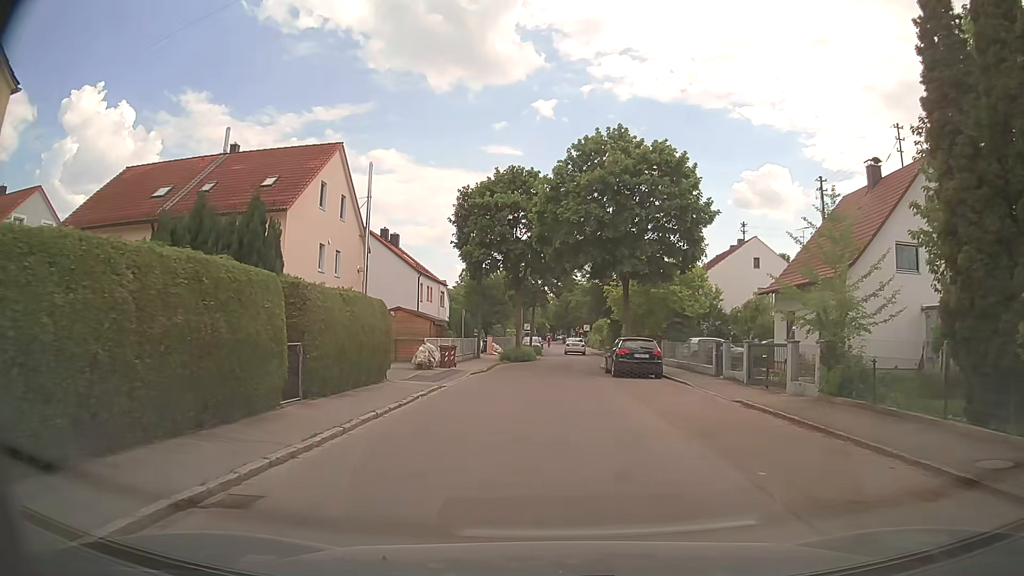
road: residential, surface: asphalt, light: Day
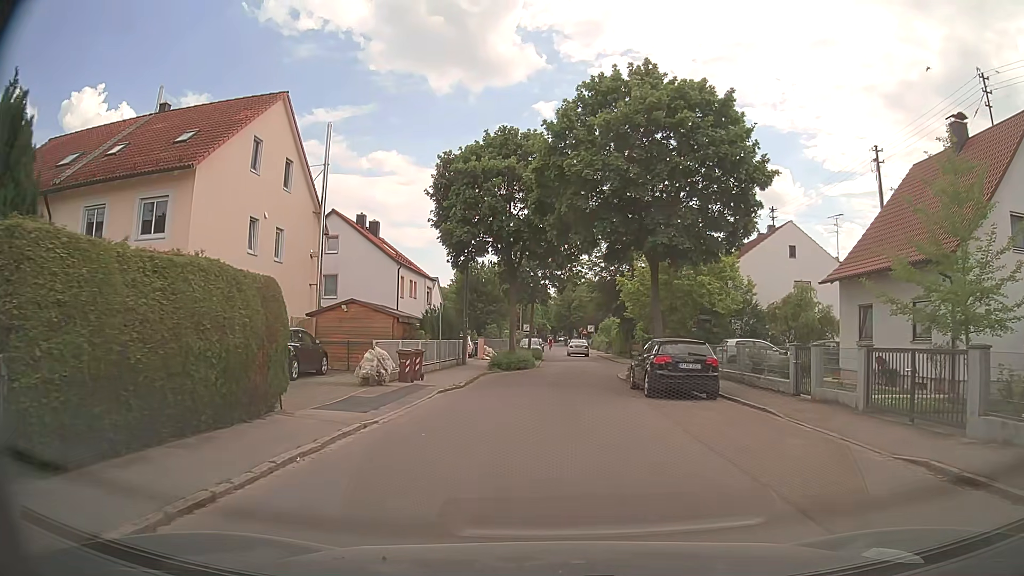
(+0.1, +7.7) m; +1°
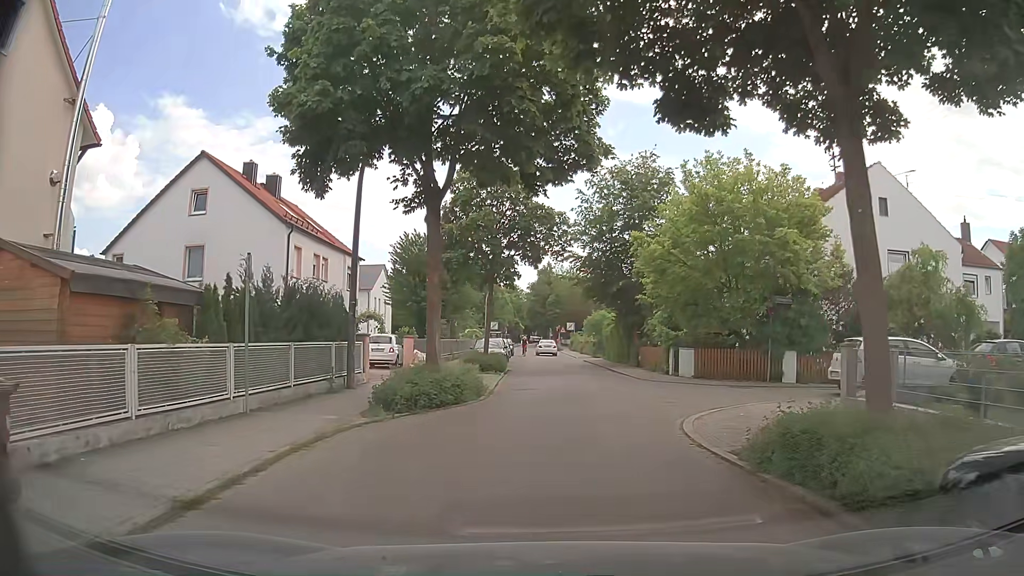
(0.0, +15.9) m; +2°
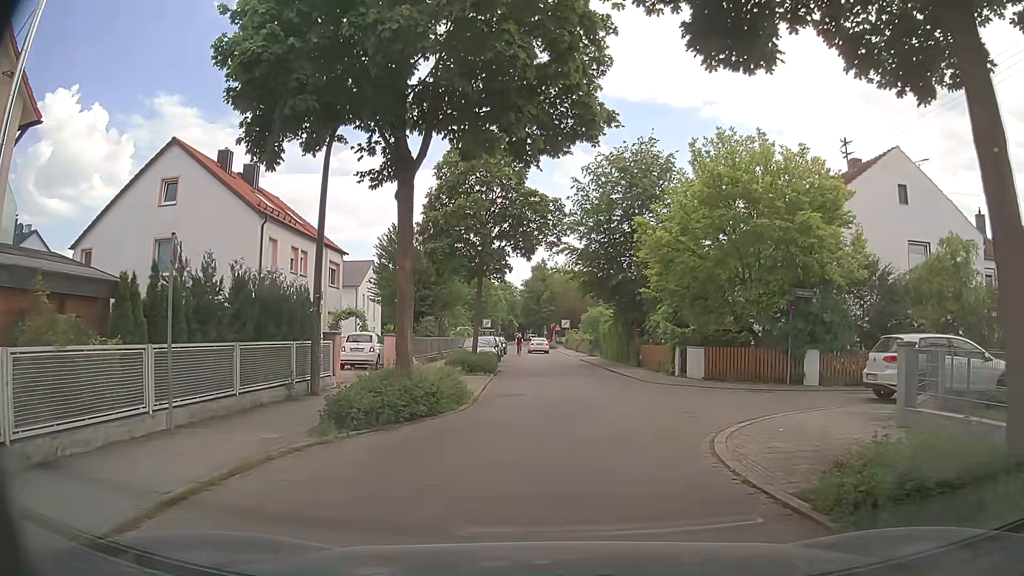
(0.0, +2.3) m; 0°
